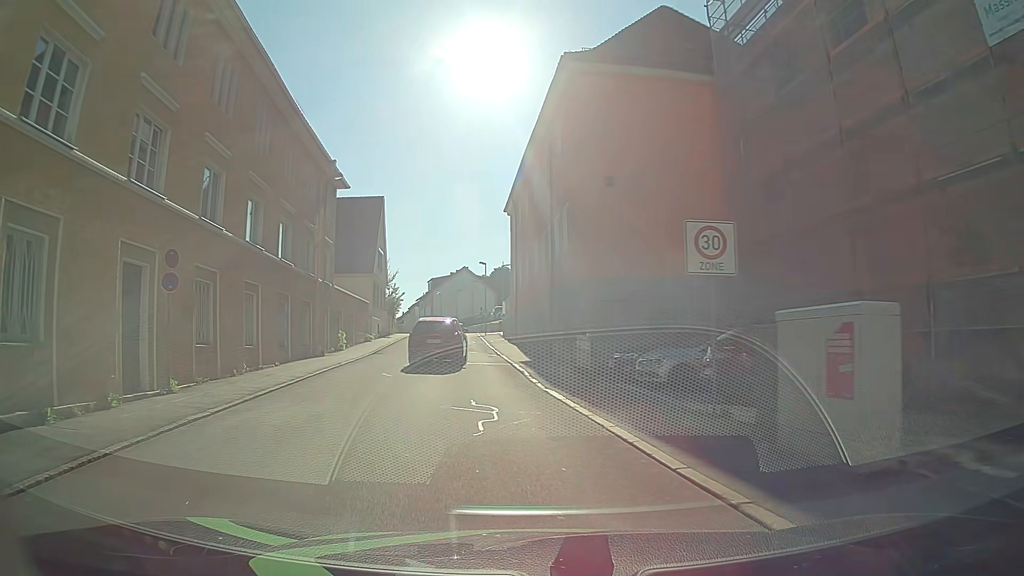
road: residential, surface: asphalt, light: Day
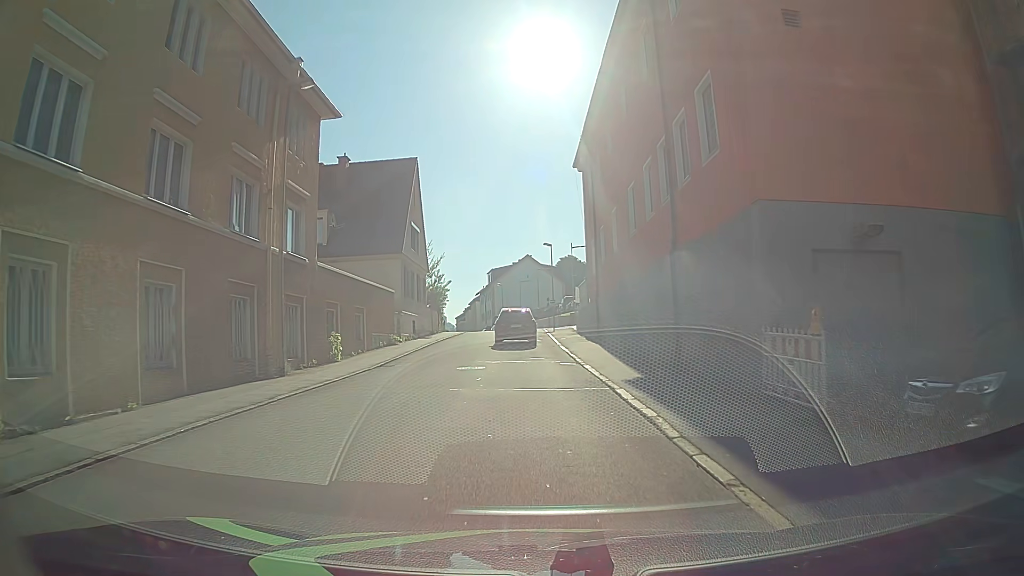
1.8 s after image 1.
(-1.1, +12.6) m; -6°
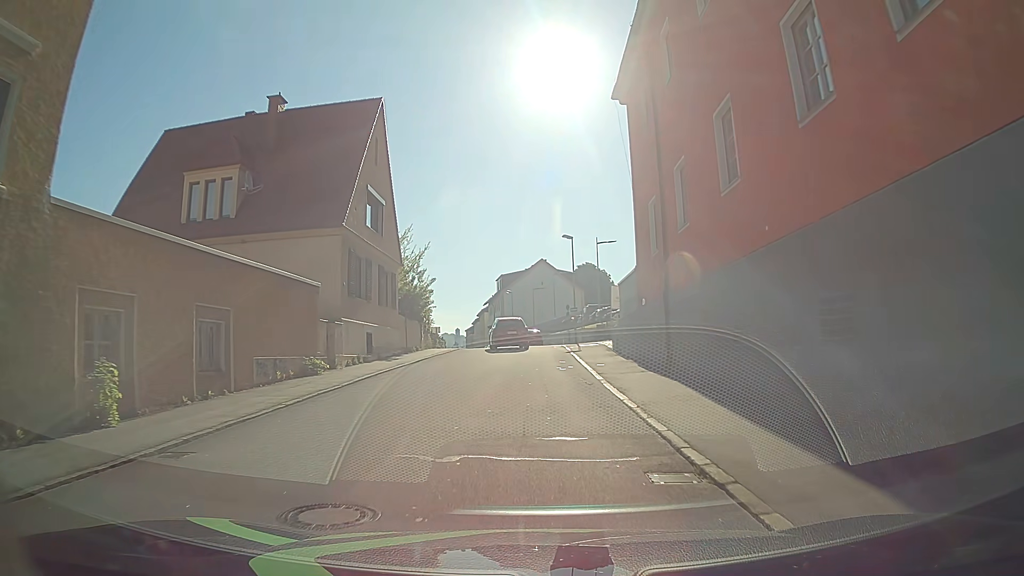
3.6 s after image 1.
(-0.2, +14.1) m; -2°
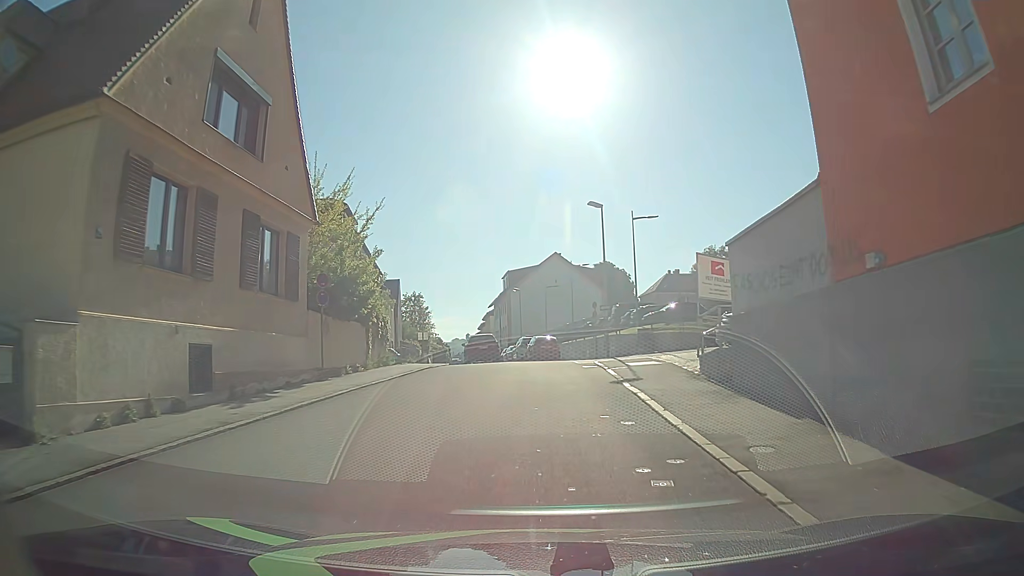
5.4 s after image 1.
(-0.1, +14.9) m; -1°
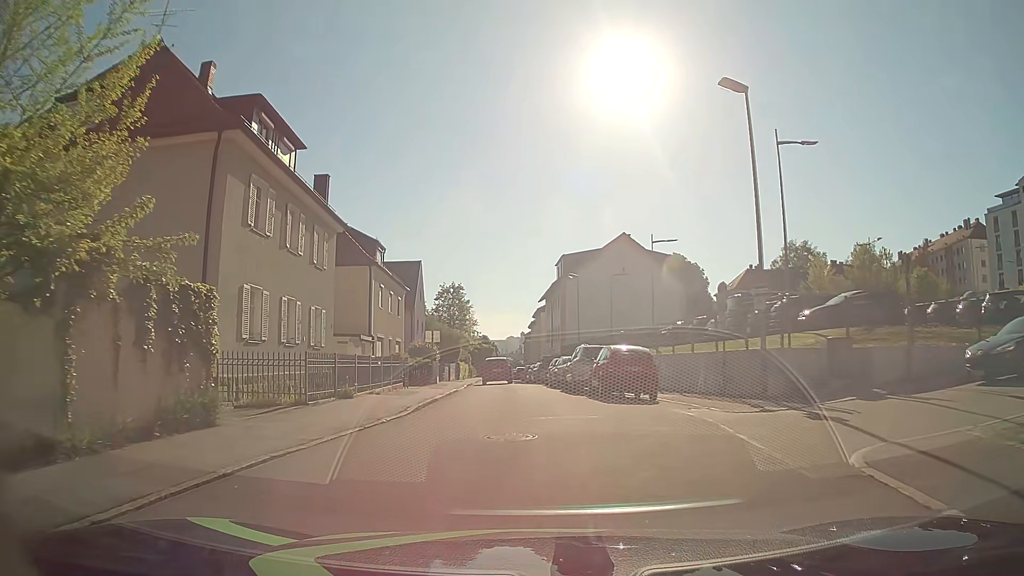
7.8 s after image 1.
(-0.3, +18.3) m; -5°
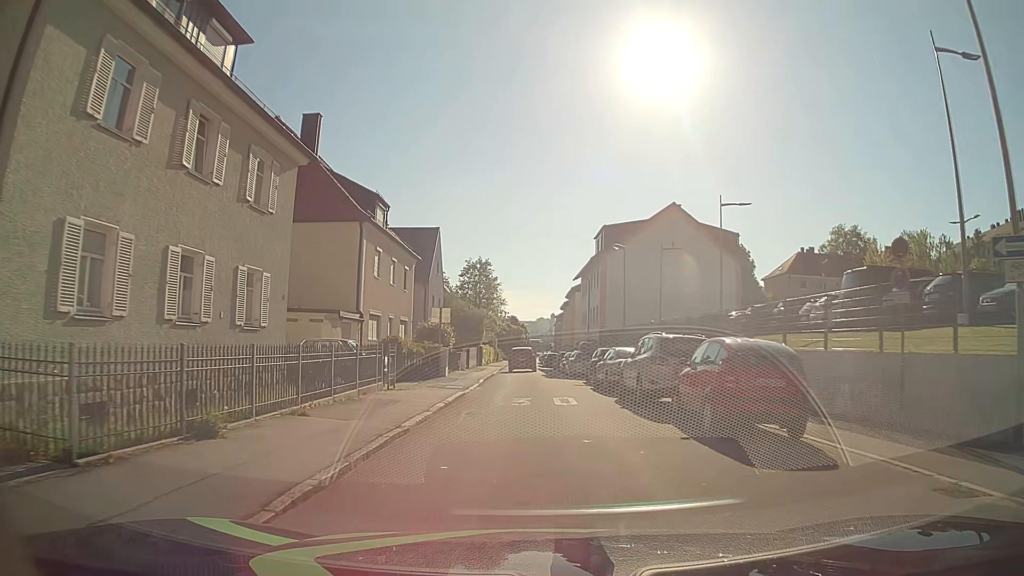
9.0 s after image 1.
(-0.3, +8.7) m; -2°
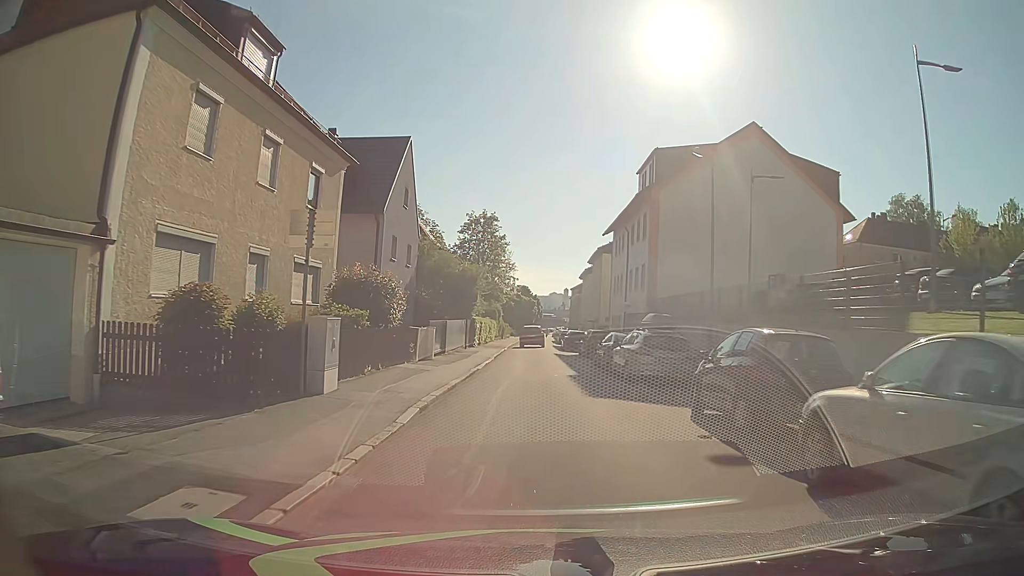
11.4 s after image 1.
(-0.3, +18.4) m; -1°
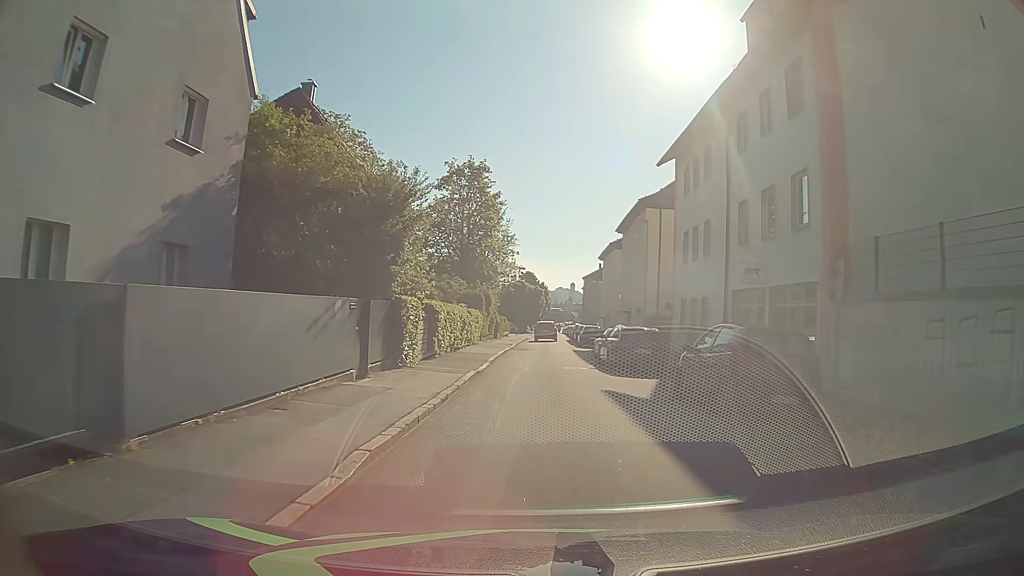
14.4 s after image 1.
(-0.1, +24.0) m; 0°
(0, +10) (0, +20) (0, +30) (0, +40) (+1, +50) (+1, +60) (+1, +70) (+1, +80) (+1, +90) (+2, +100) m
